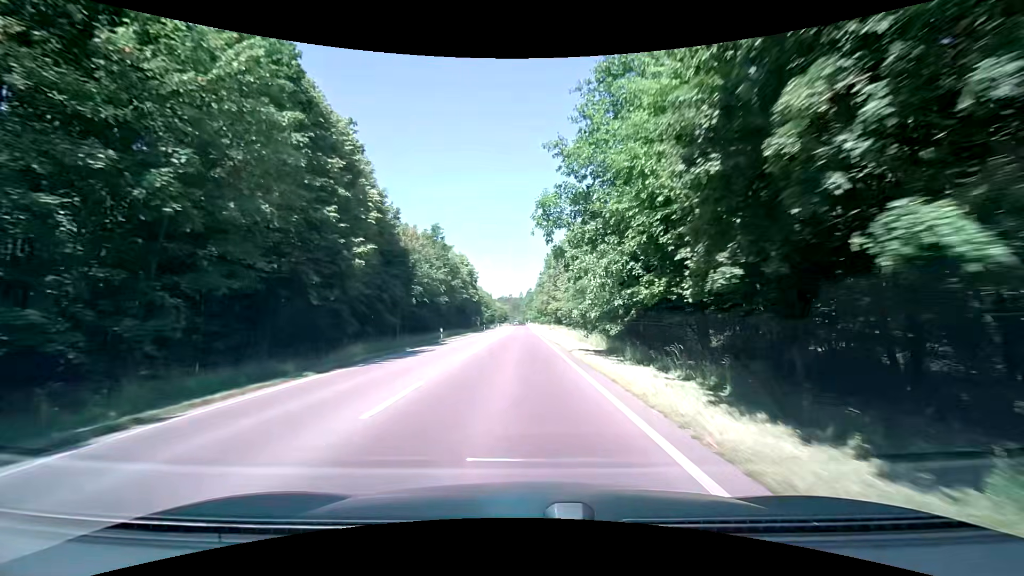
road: secondary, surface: asphalt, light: Day
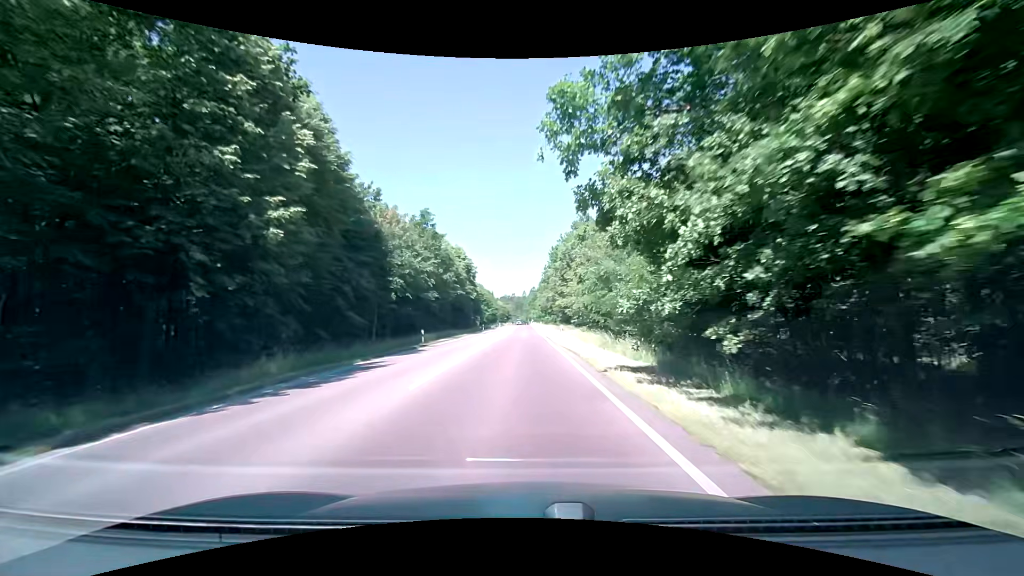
(-0.1, +9.0) m; 0°
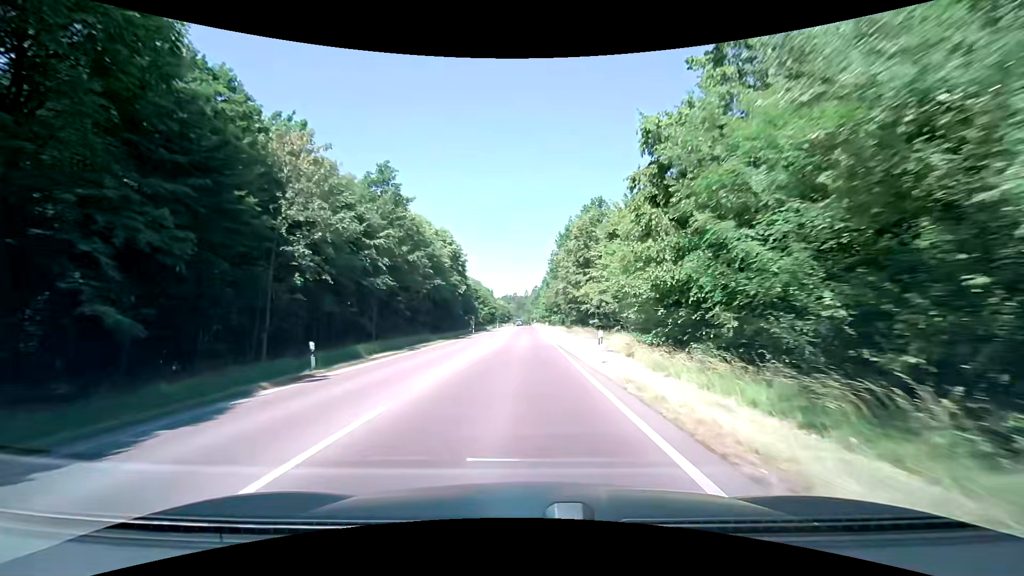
(-0.2, +18.1) m; -1°
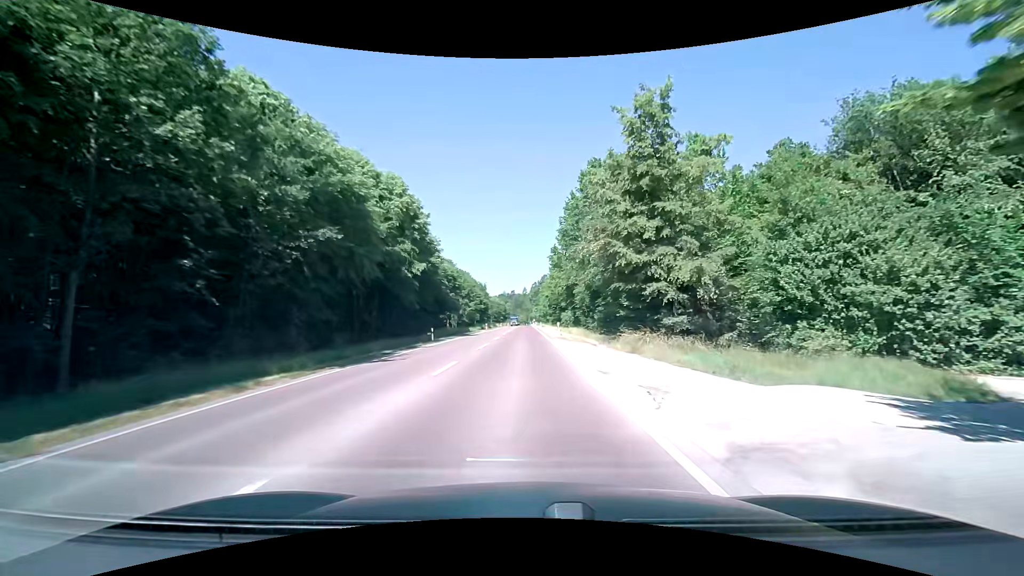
(0.0, +27.4) m; 0°
